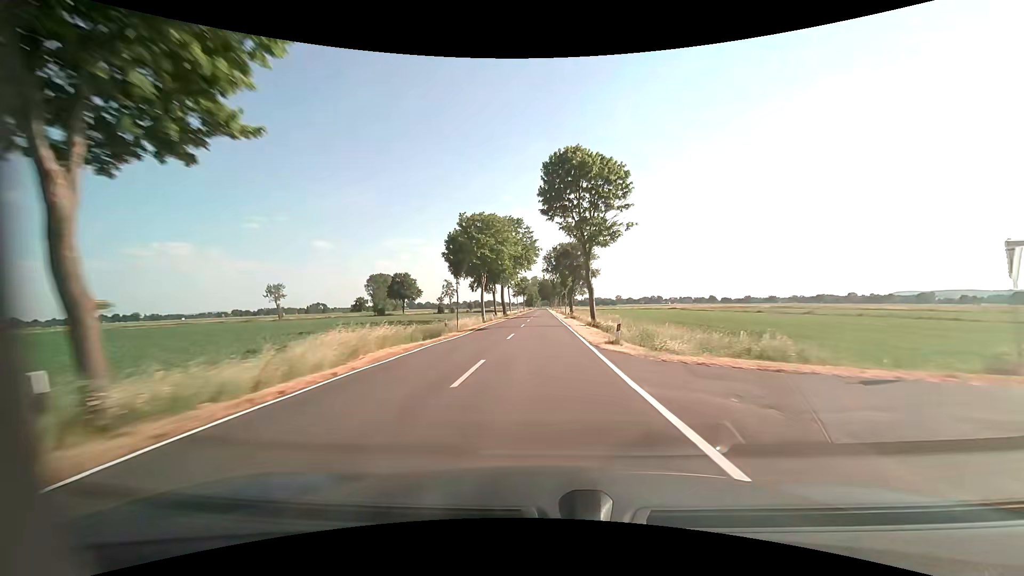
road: tertiary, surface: asphalt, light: Day
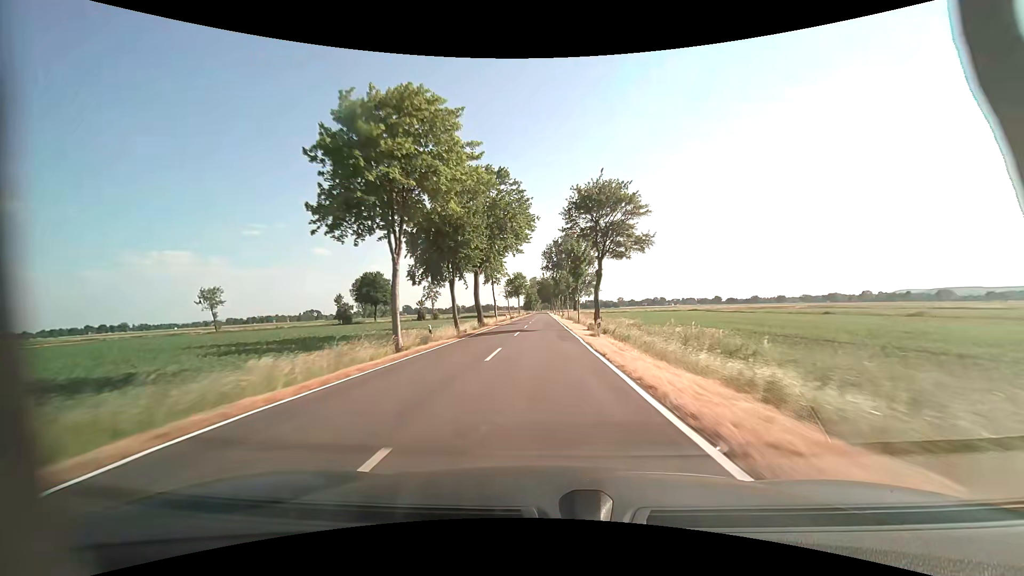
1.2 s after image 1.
(0.0, +31.6) m; 0°
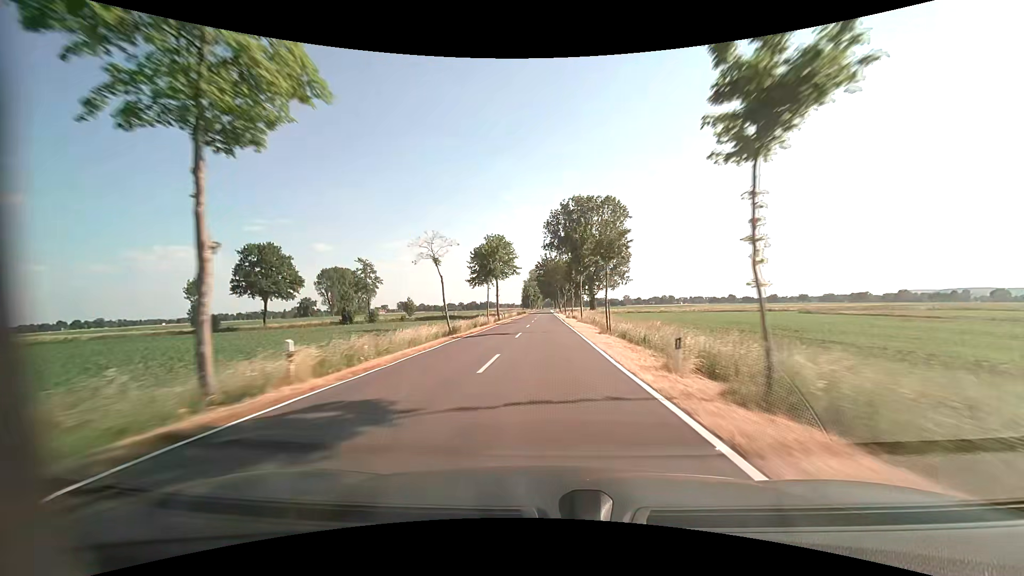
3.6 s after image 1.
(-0.1, +63.1) m; 0°
(0, +10) (0, +20) (0, +30) (0, +40) (0, +50) (0, +60) (+1, +70) (+1, +80) (+1, +90) (+1, +100) m
